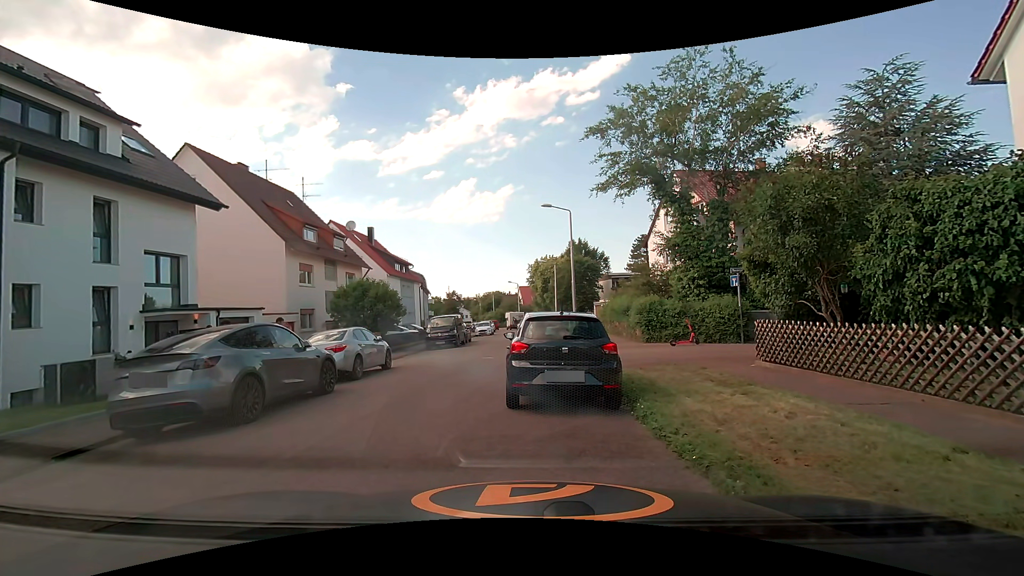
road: residential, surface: asphalt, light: Day
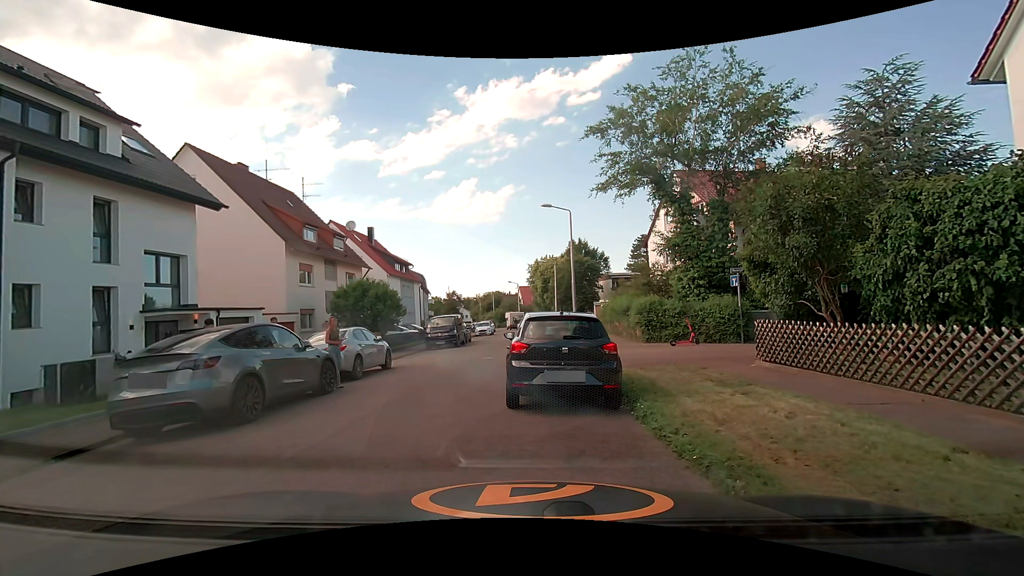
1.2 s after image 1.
(0.0, 0.0) m; 0°
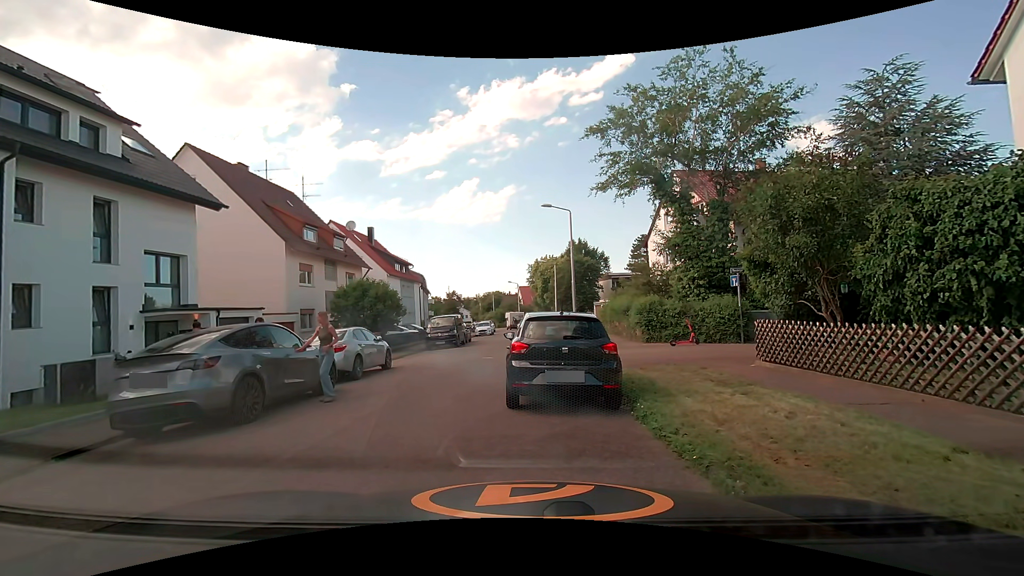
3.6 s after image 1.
(0.0, 0.0) m; 0°
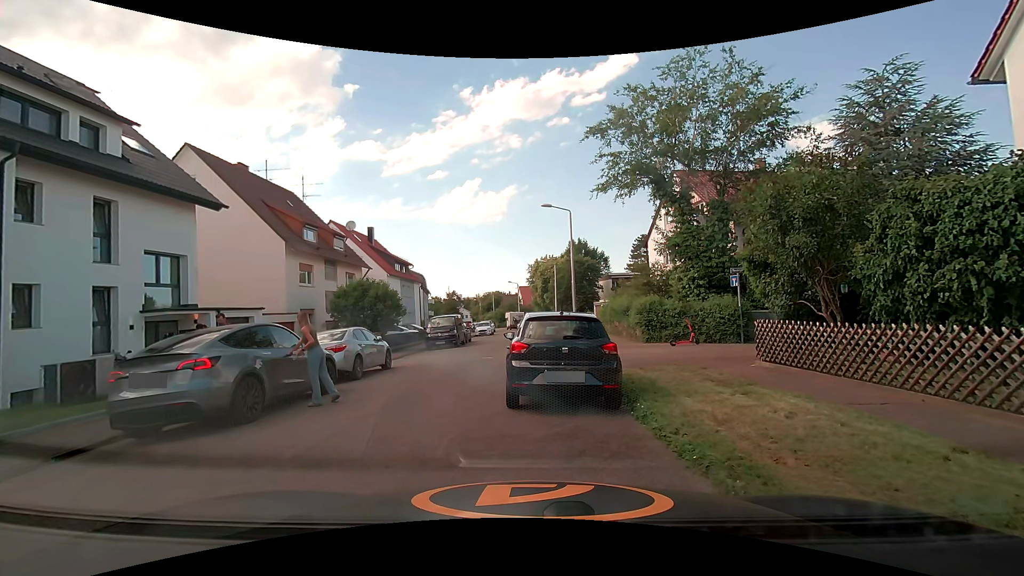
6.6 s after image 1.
(0.0, 0.0) m; 0°
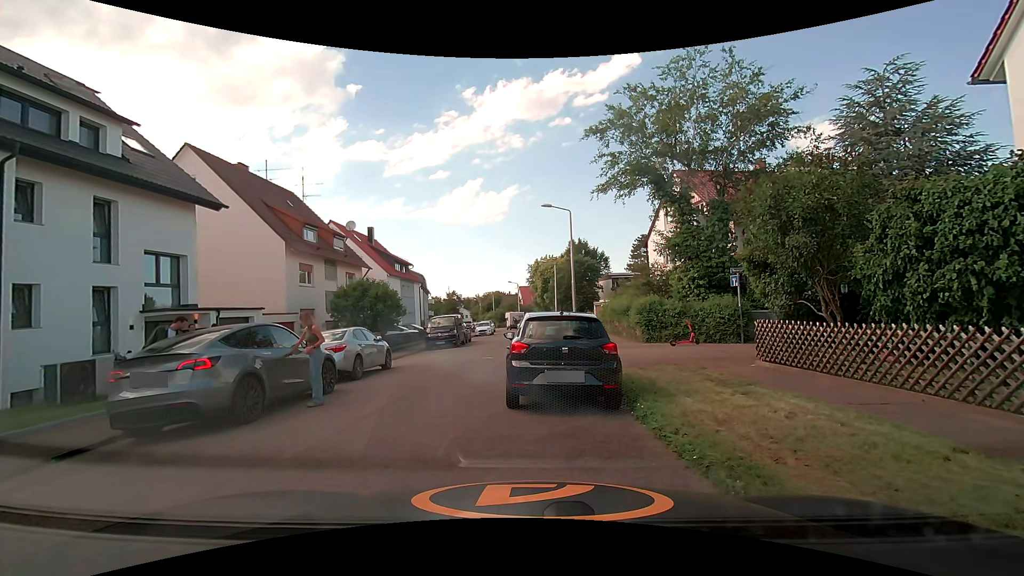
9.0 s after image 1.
(0.0, 0.0) m; 0°
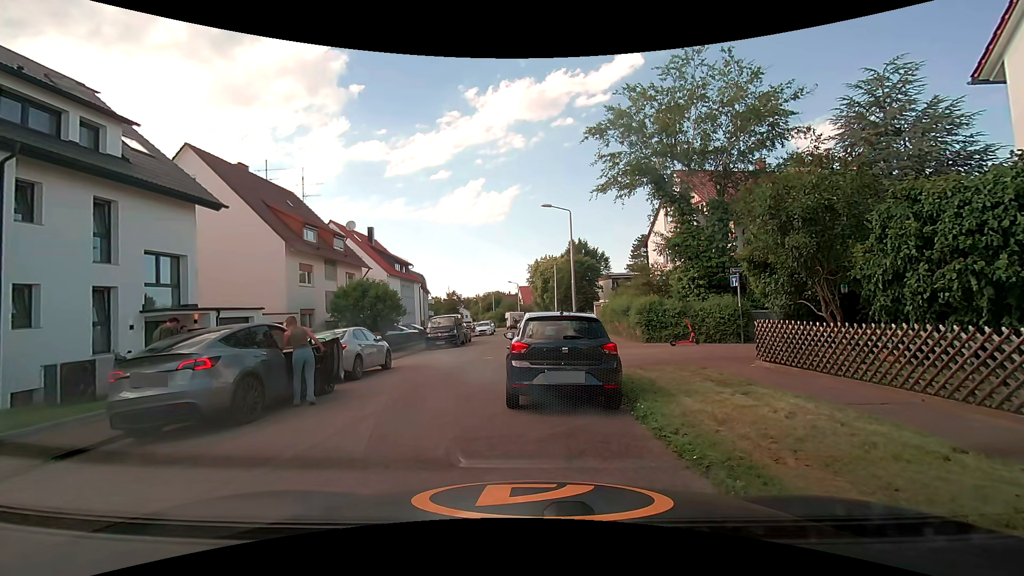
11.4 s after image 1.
(0.0, 0.0) m; 0°
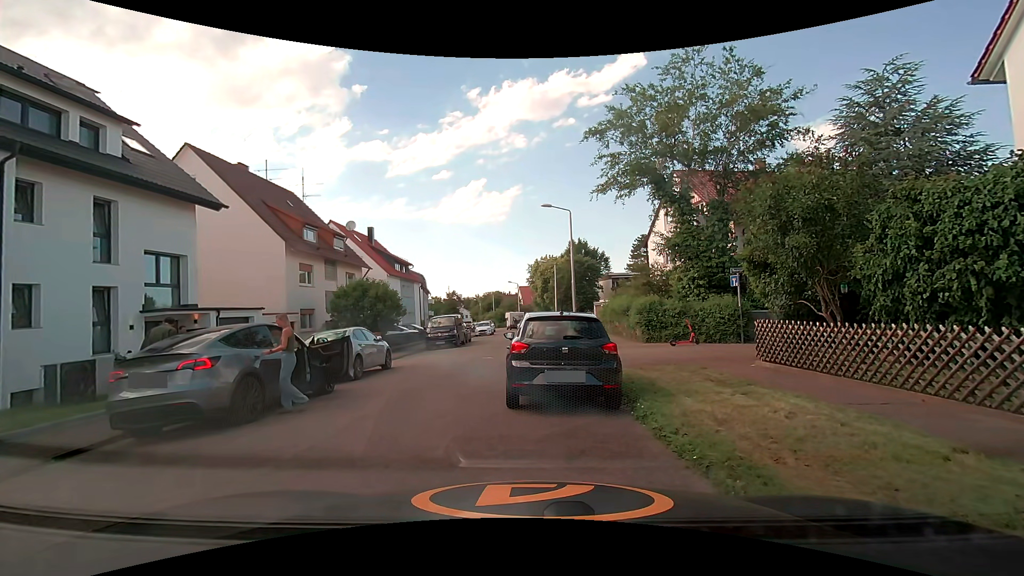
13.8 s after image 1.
(0.0, 0.0) m; 0°
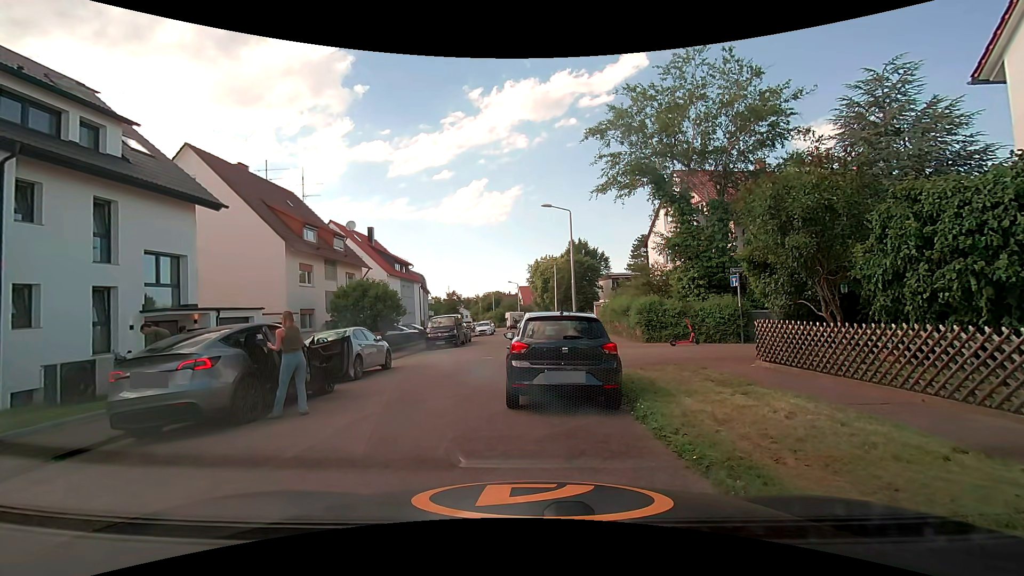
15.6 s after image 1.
(0.0, 0.0) m; 0°
